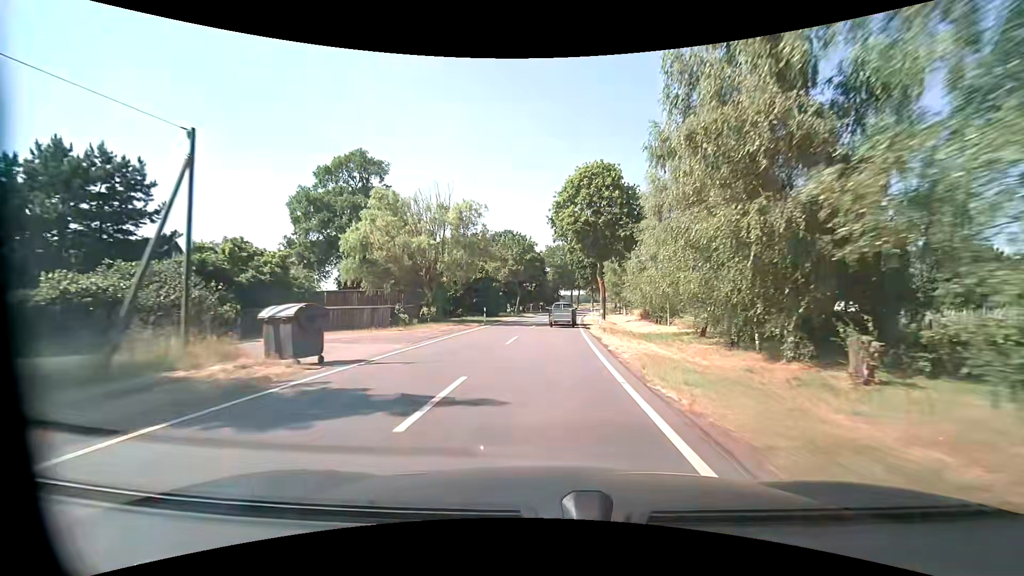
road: tertiary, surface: asphalt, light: Day
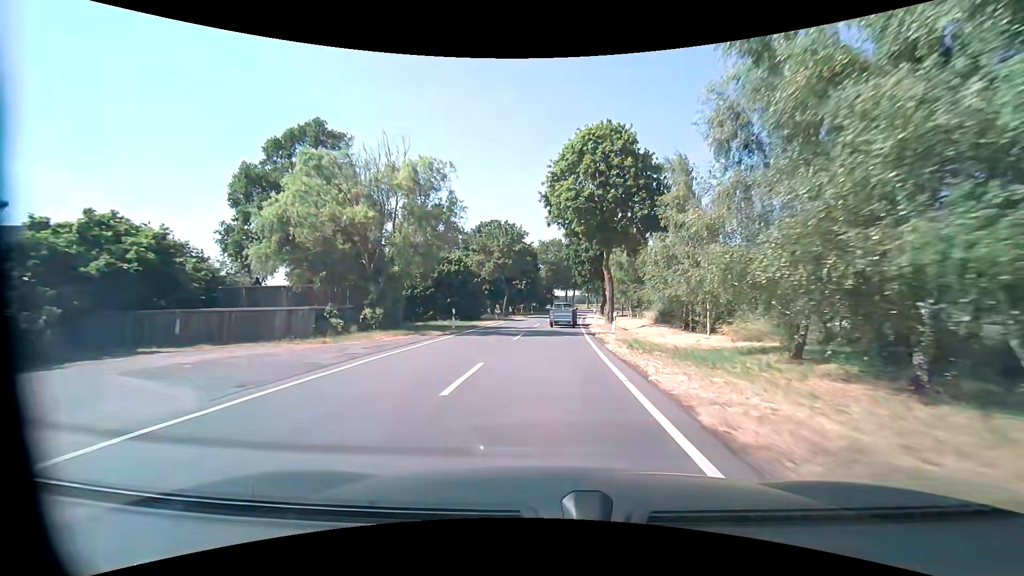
(+0.2, +9.9) m; +2°
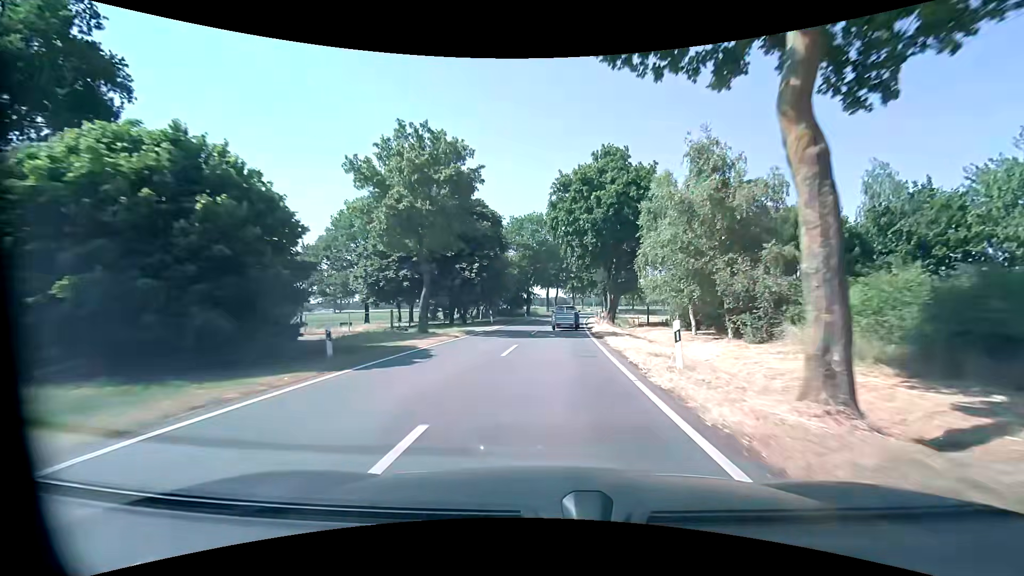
(+0.4, +29.6) m; +2°
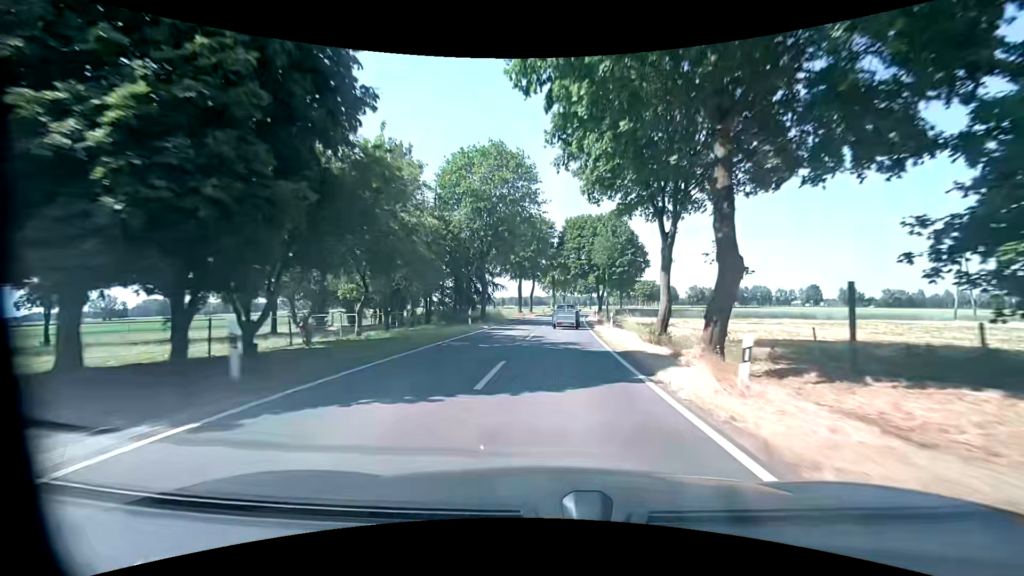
(+0.8, +29.5) m; +3°
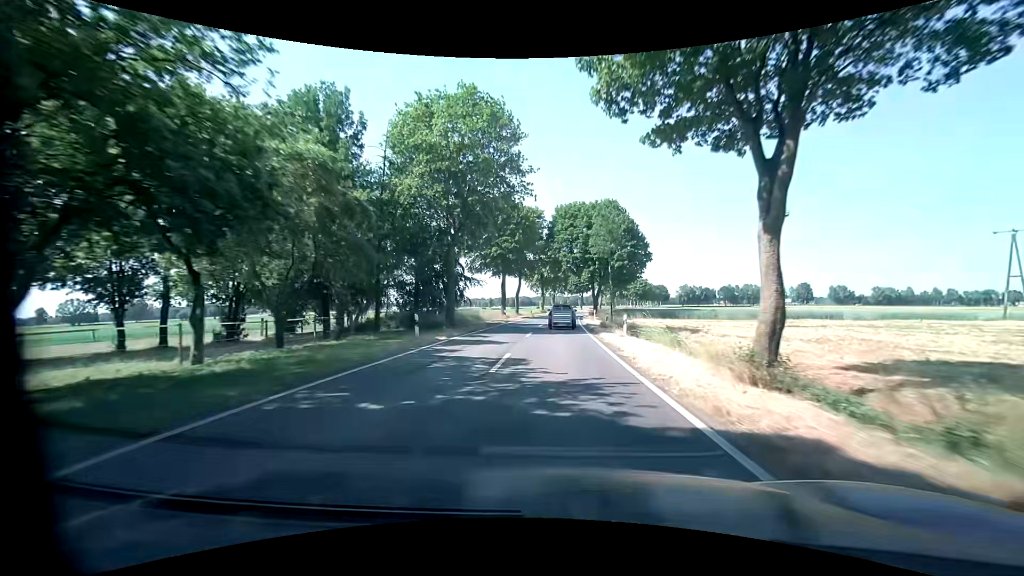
(+0.1, +9.8) m; +1°
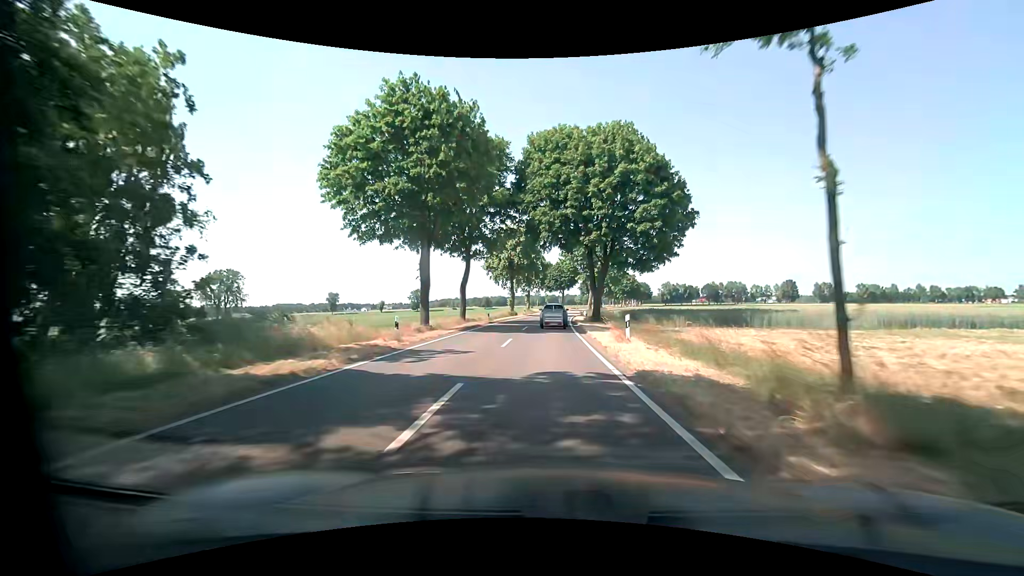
(+1.0, +29.3) m; +4°
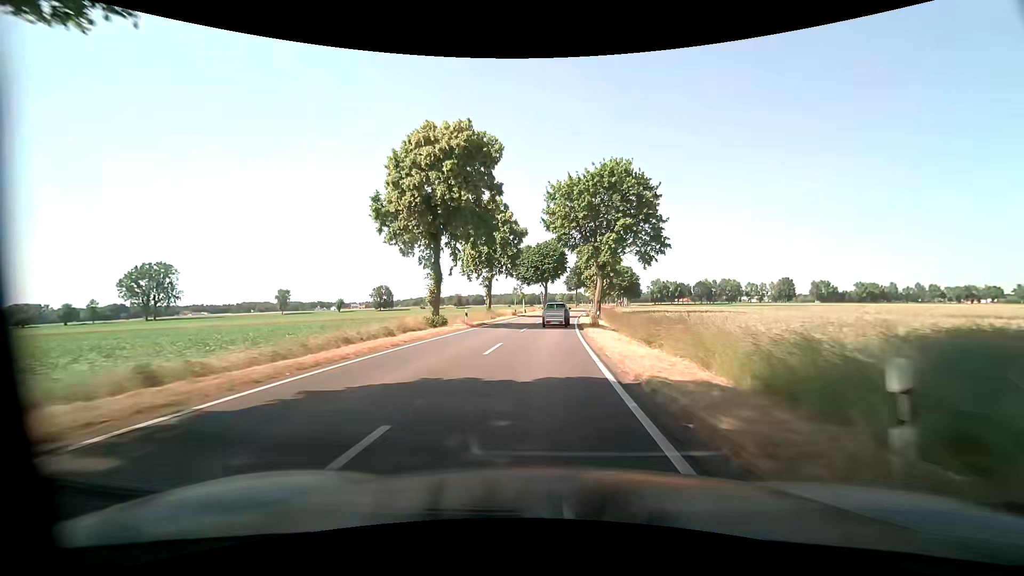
(+0.5, +38.9) m; +2°
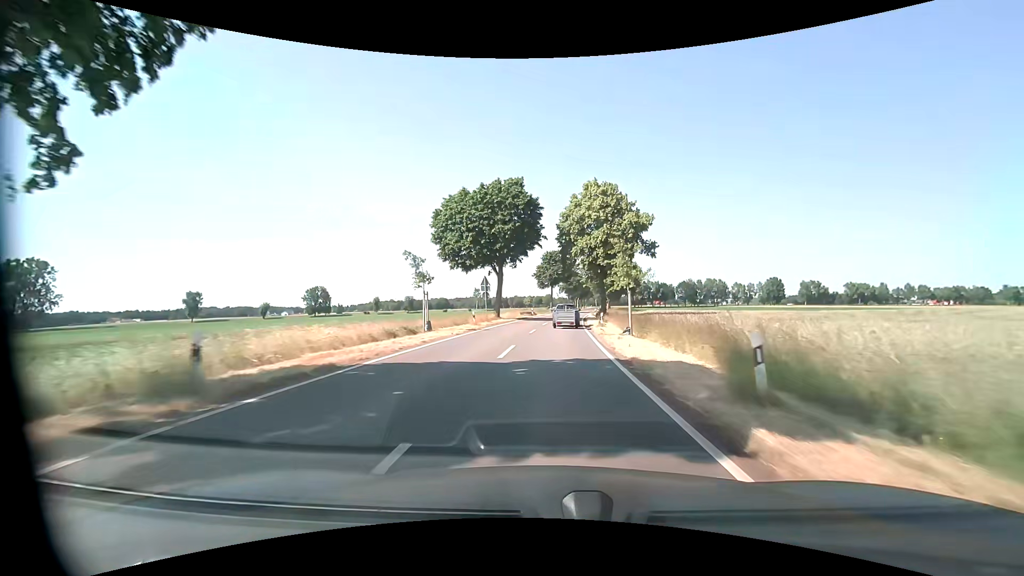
(+1.4, +48.3) m; +4°
(0, +10) (0, +20) (+1, +30) (+1, +40) (+2, +50) (+3, +60) (+4, +70) (+5, +80) (+6, +90) (+7, +100) m
